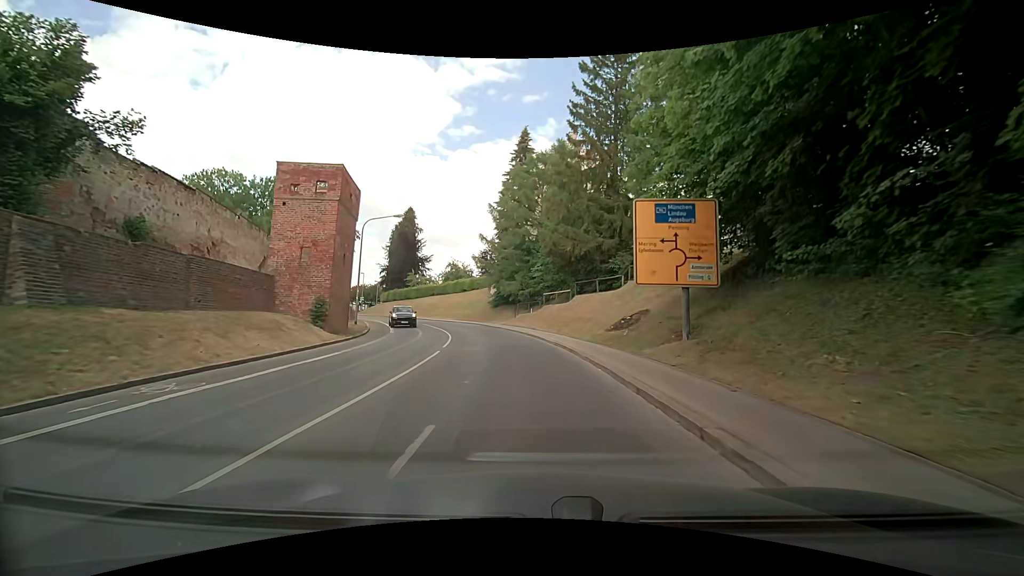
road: secondary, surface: asphalt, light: Day
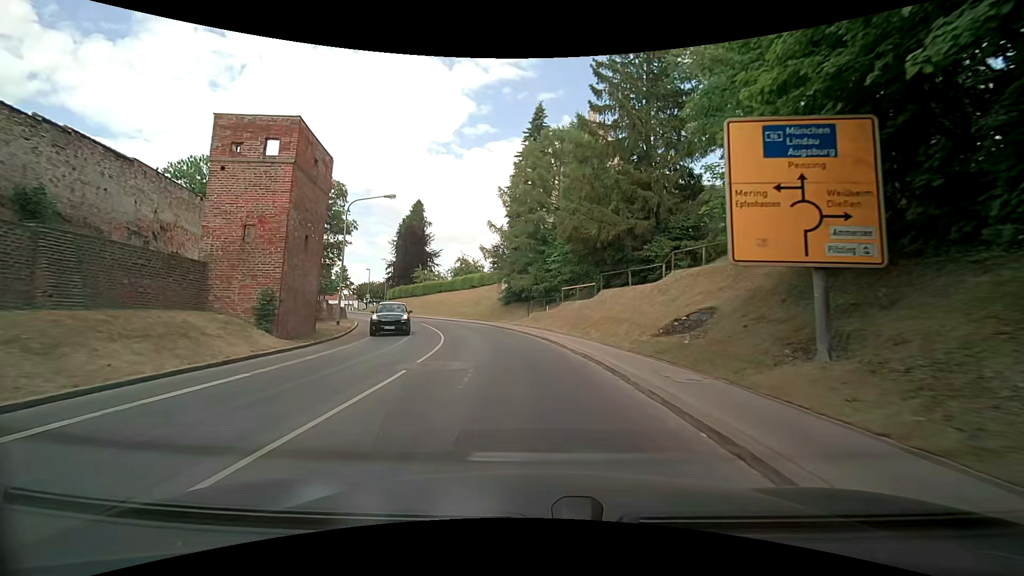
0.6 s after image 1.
(0.0, +6.5) m; 0°
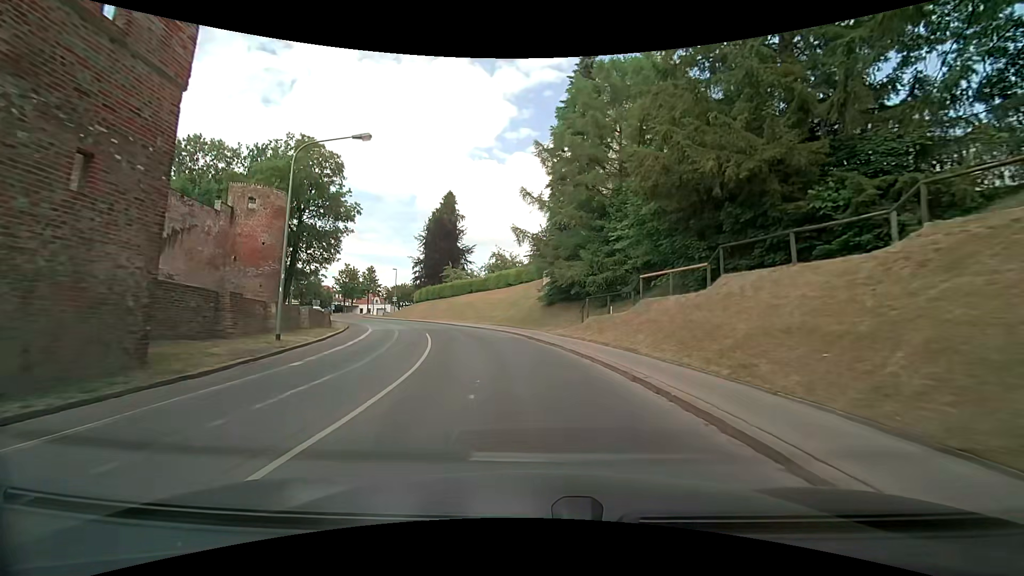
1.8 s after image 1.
(-0.7, +13.0) m; -6°
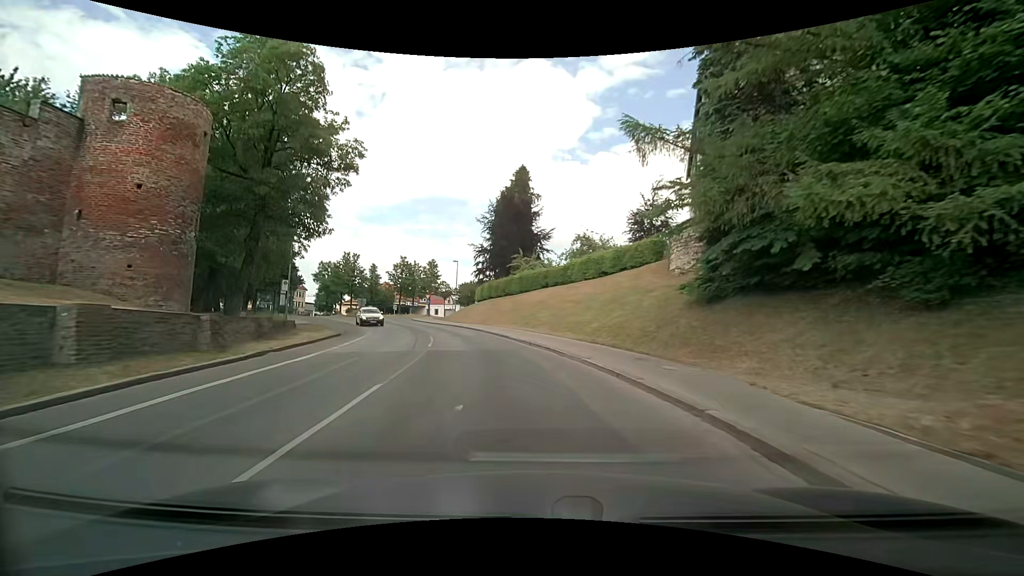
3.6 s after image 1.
(-1.6, +19.3) m; -10°
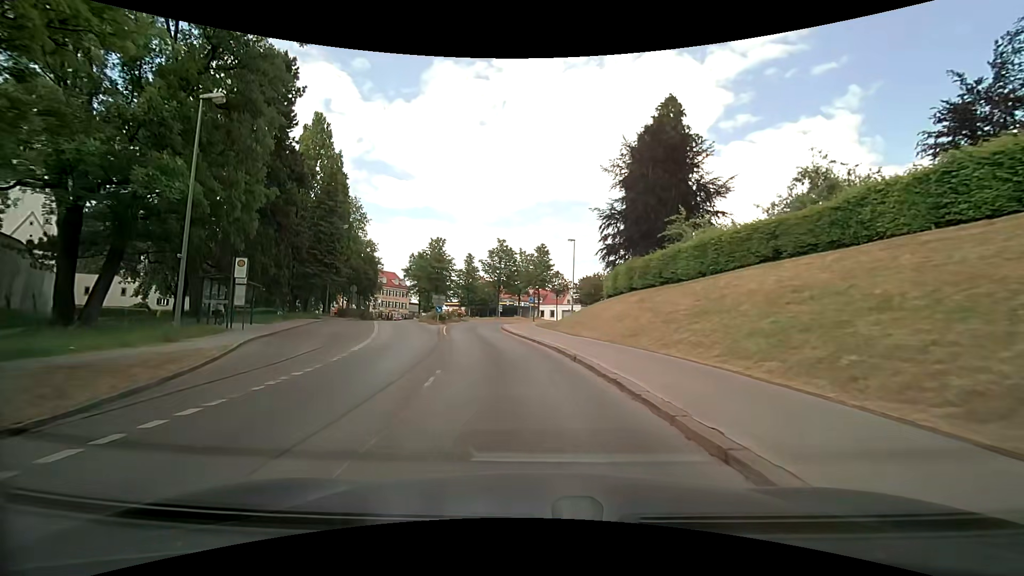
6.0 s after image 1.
(-2.9, +24.1) m; -14°
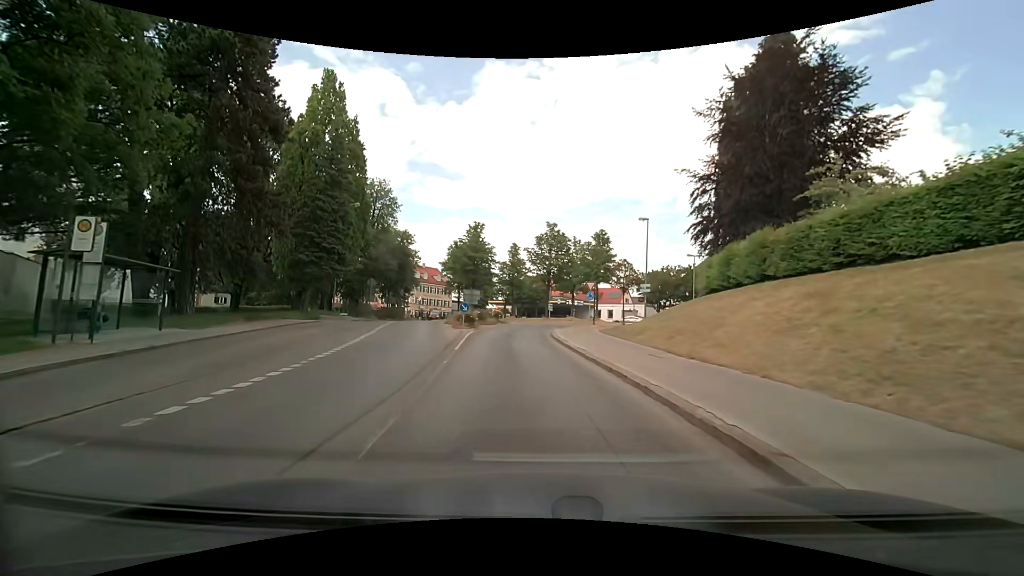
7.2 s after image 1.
(-0.6, +11.4) m; -6°
(0, +10) (-1, +20) (-1, +30) (+1, +40) (+7, +47) (+13, +55) (+13, +65) (+7, +73) (-2, +77) (-10, +83) m
